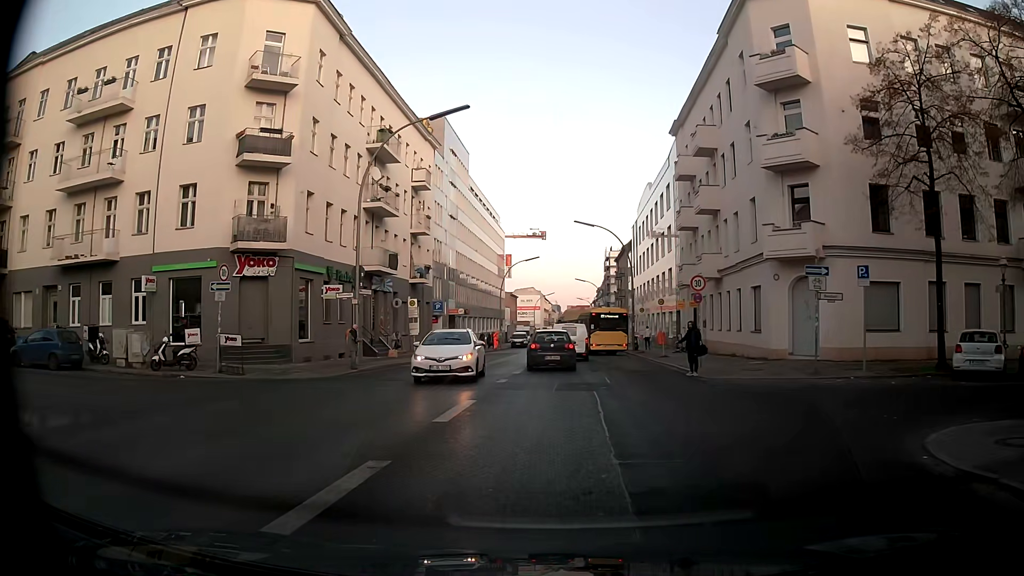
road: tertiary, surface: asphalt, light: Day
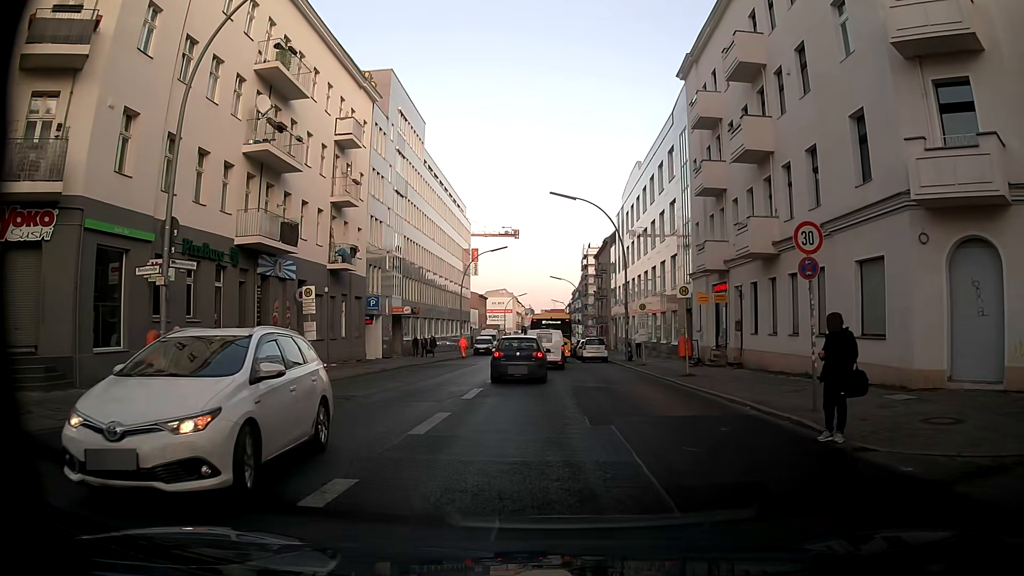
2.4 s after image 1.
(+0.3, +12.6) m; +2°
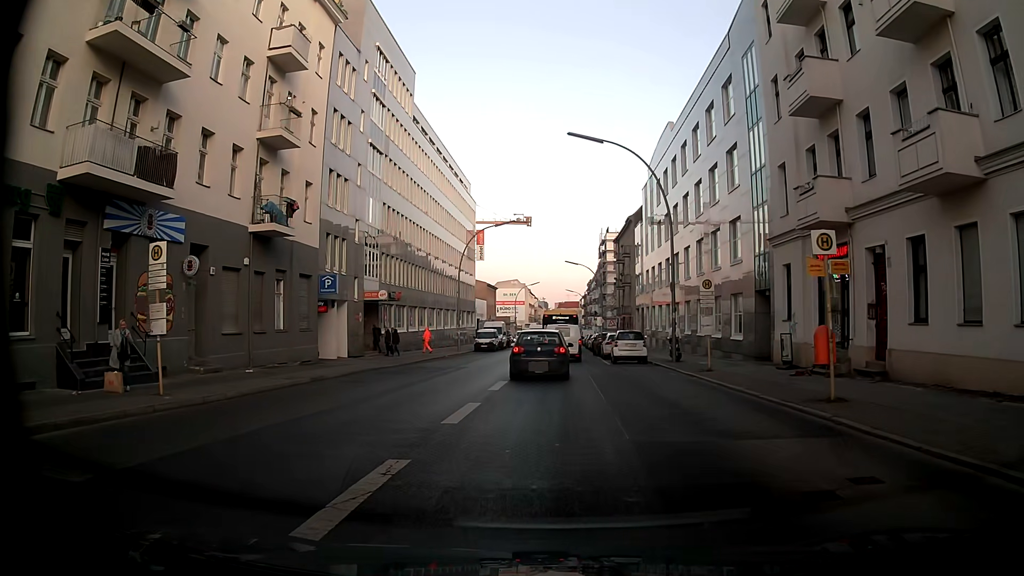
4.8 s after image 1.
(-0.2, +11.3) m; -2°
(0, +10) (0, +20) (+1, +30) (+1, +40) (+1, +50) (+2, +60) (+2, +70) (+2, +80) (+2, +90) (+3, +100) m
